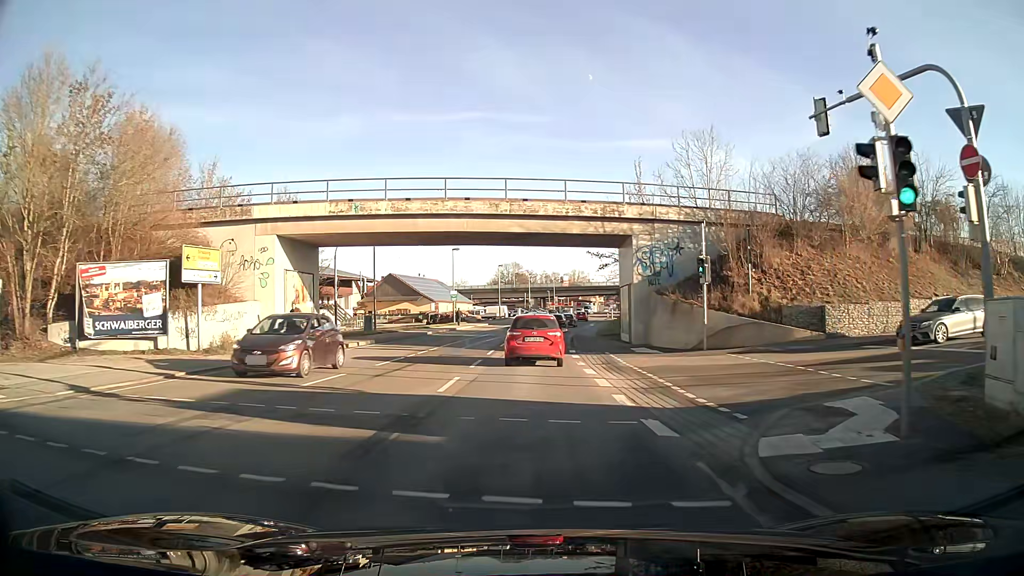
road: primary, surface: asphalt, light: Day
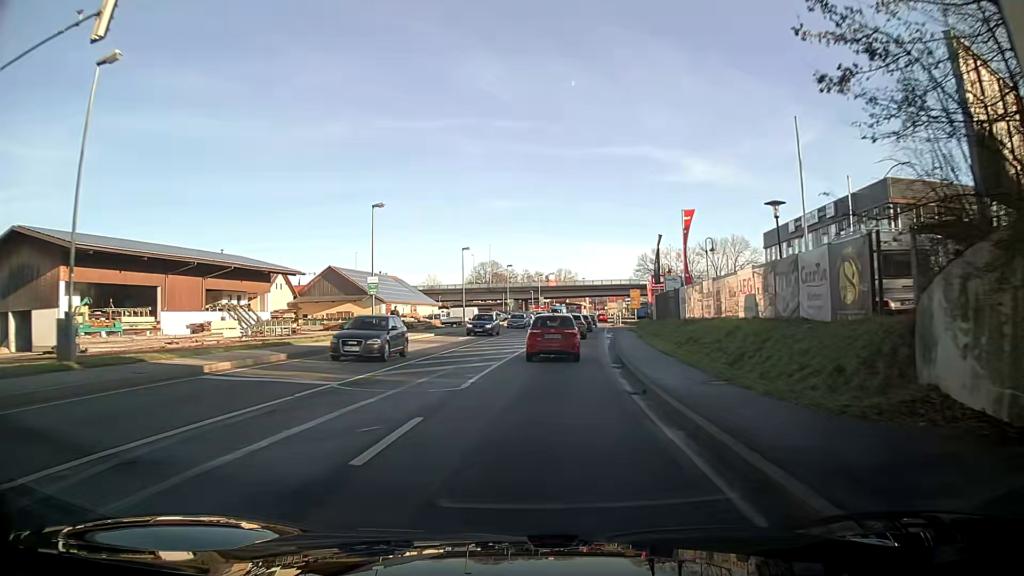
(+0.2, +31.0) m; +2°
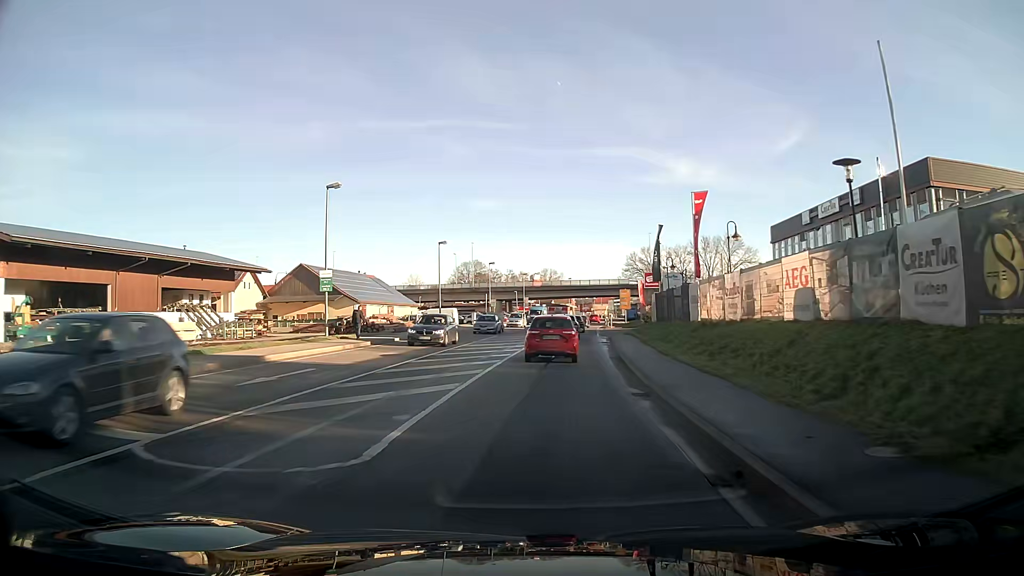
(+0.1, +6.7) m; +2°
